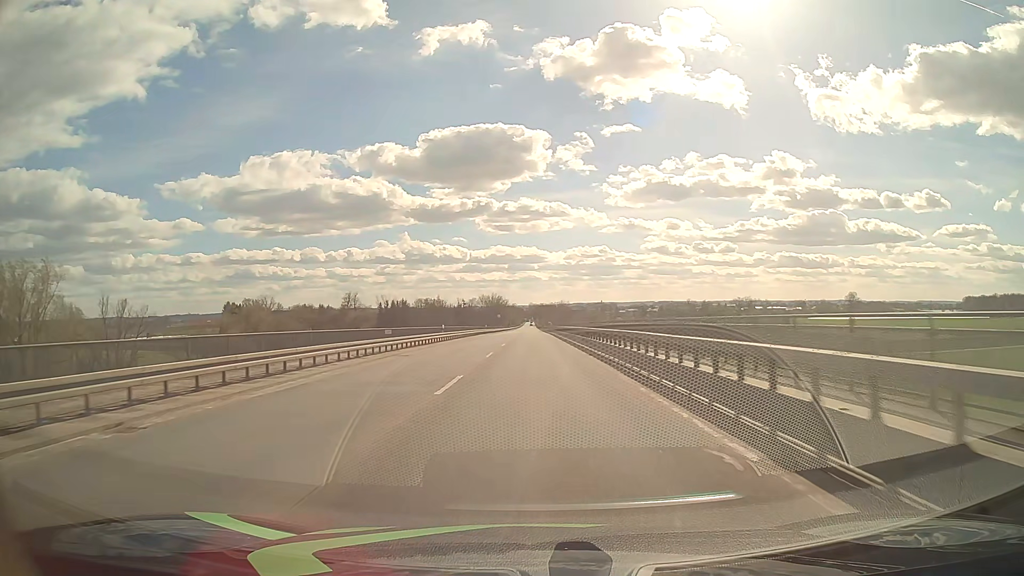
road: primary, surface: asphalt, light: Day
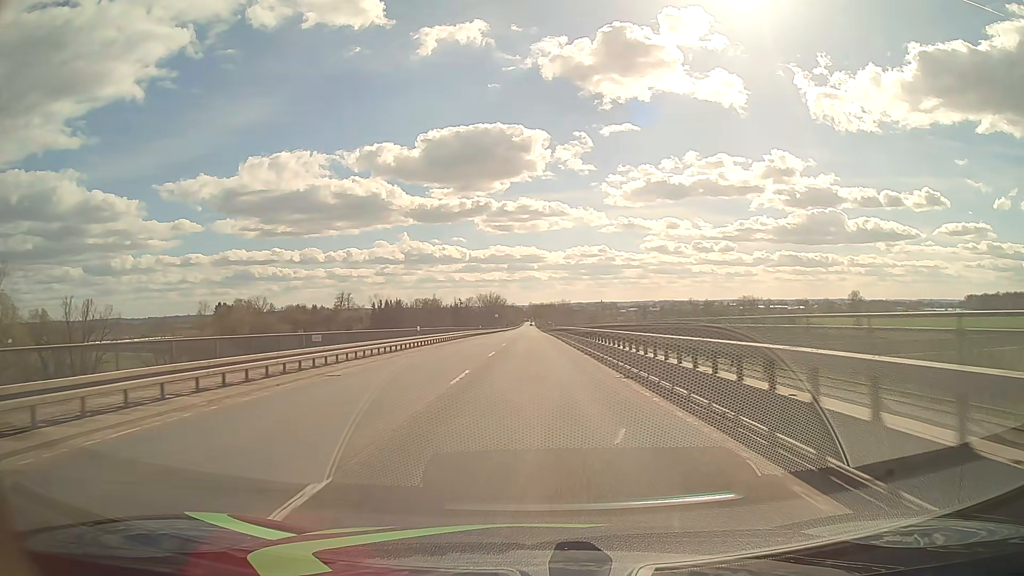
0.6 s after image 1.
(0.0, +10.8) m; 0°
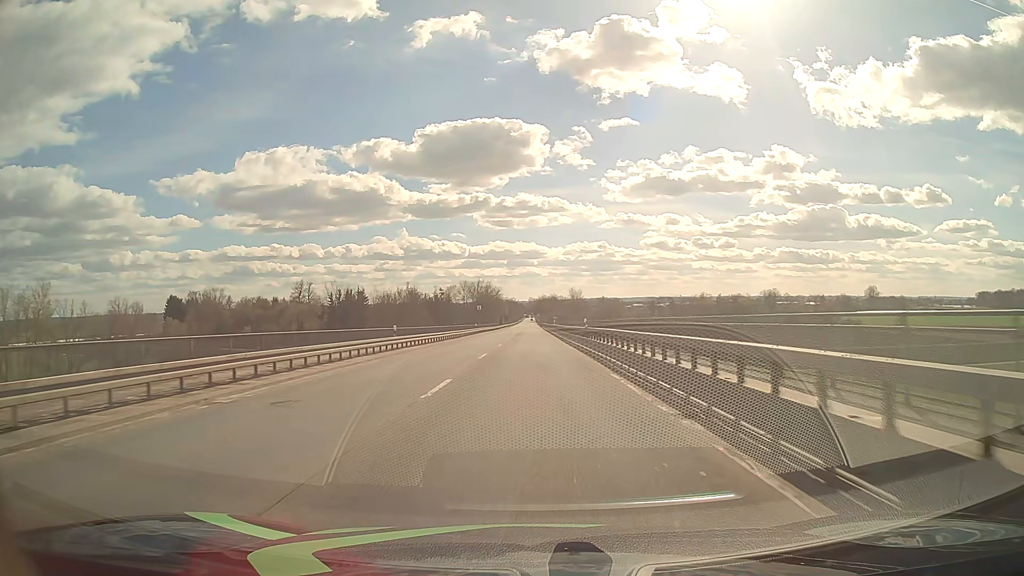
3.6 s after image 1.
(-0.2, +54.1) m; 0°
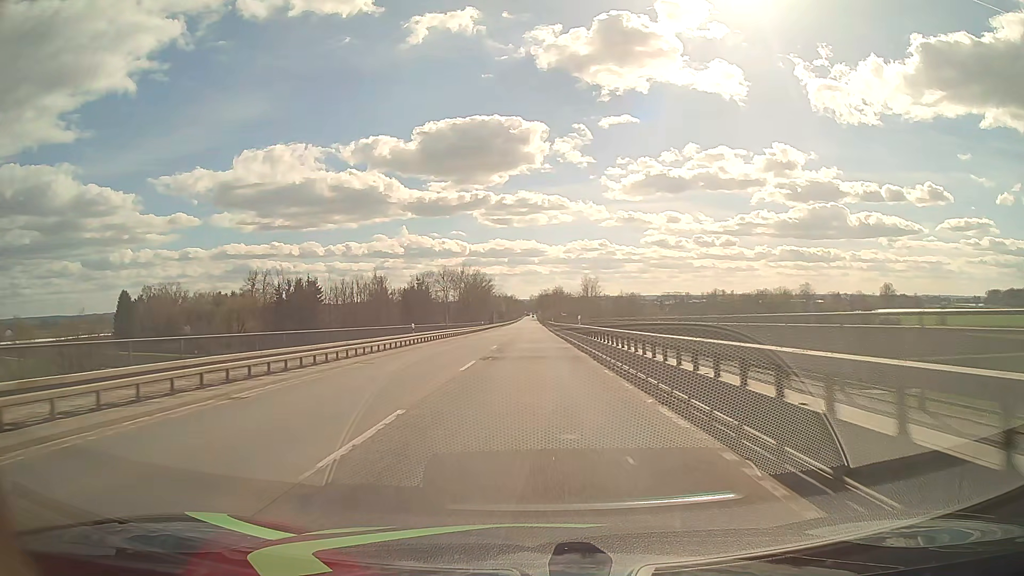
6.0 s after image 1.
(0.0, +43.2) m; 0°
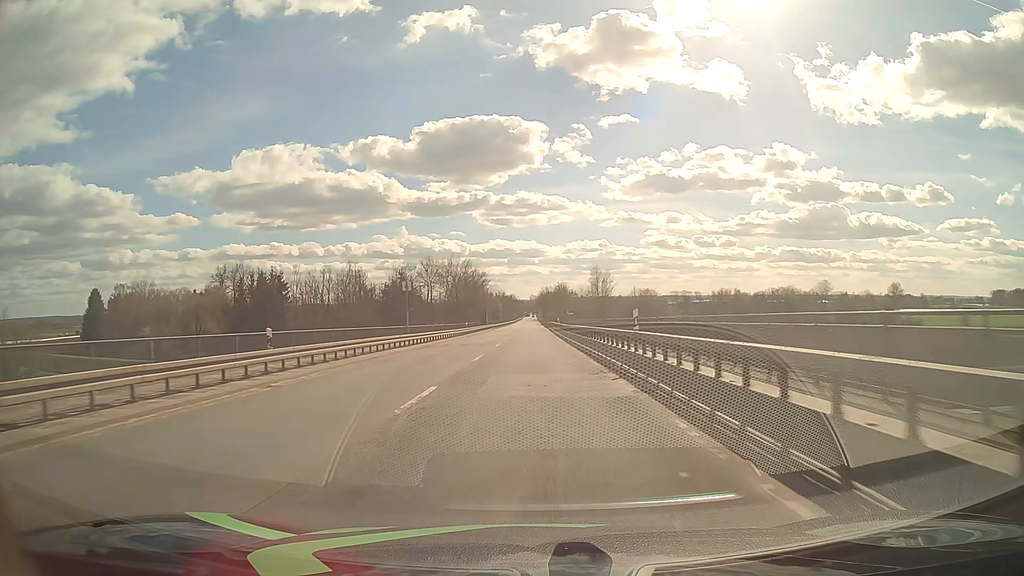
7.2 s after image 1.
(0.0, +21.6) m; 0°
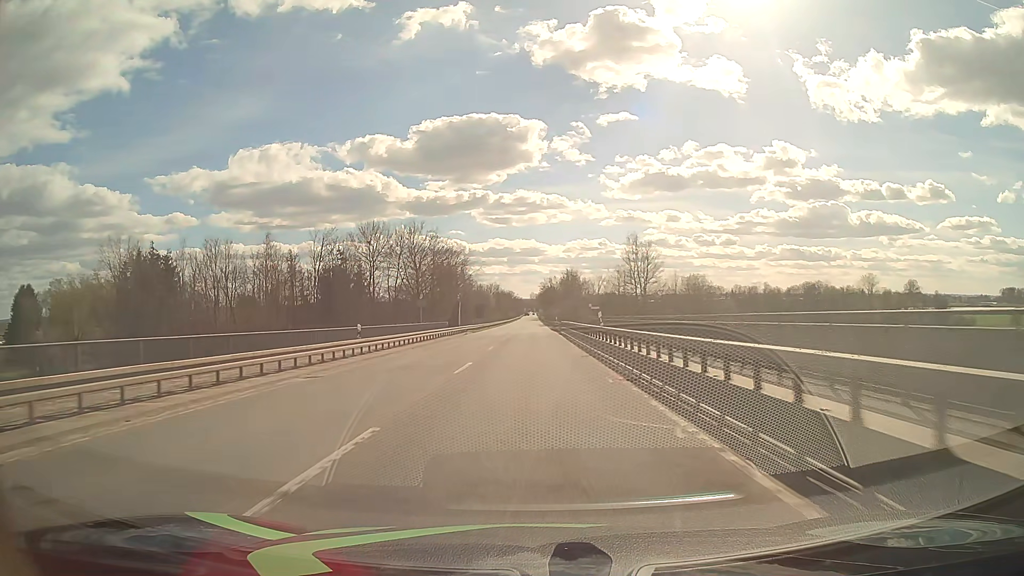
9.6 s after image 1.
(0.0, +43.3) m; 0°
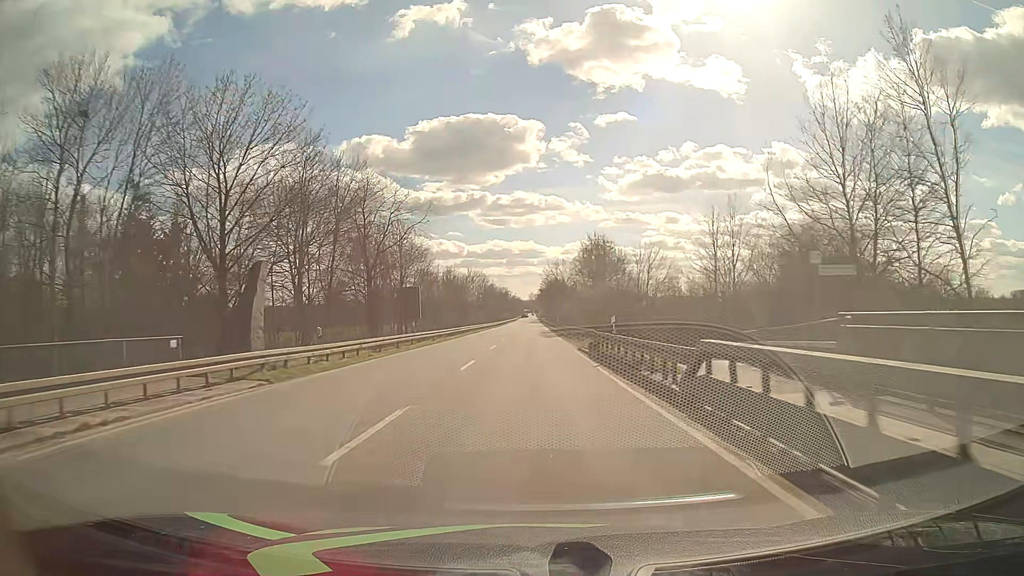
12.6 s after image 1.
(0.0, +53.8) m; 0°
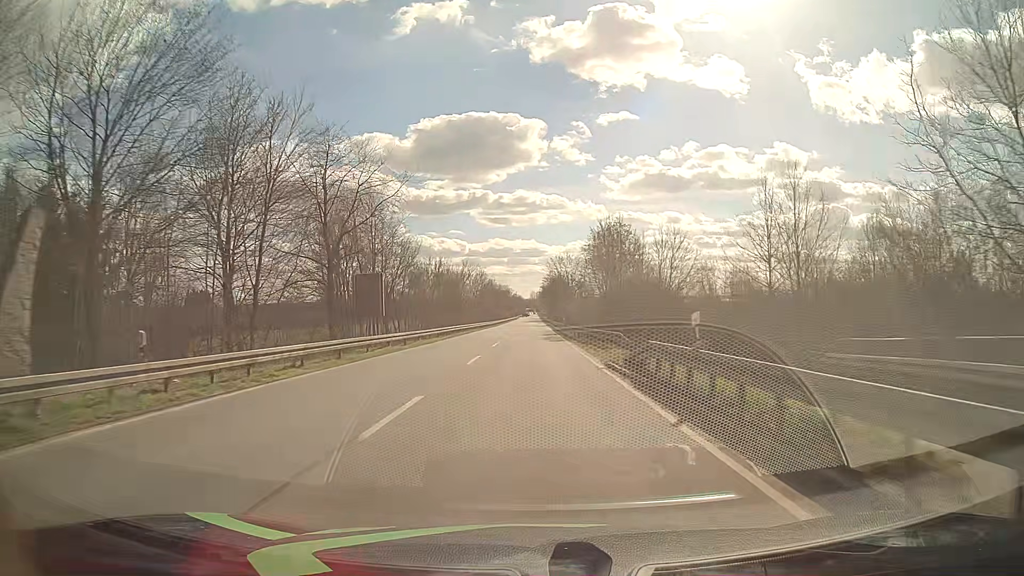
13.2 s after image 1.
(0.0, +10.7) m; 0°
(0, +10) (0, +20) (0, +30) (0, +40) (0, +50) (0, +60) (0, +70) (0, +80) (0, +90) (0, +100) m
